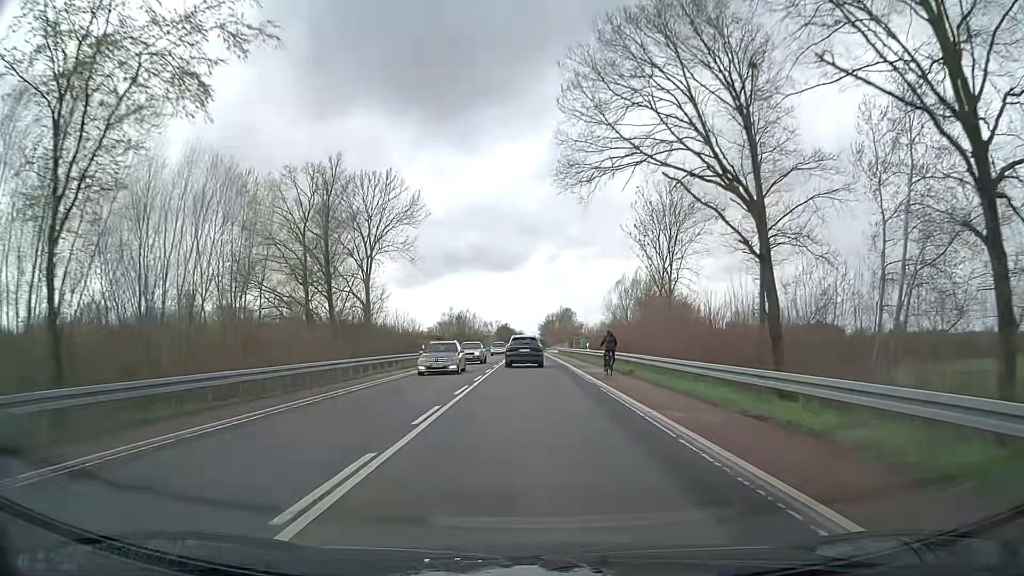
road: secondary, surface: asphalt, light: Day
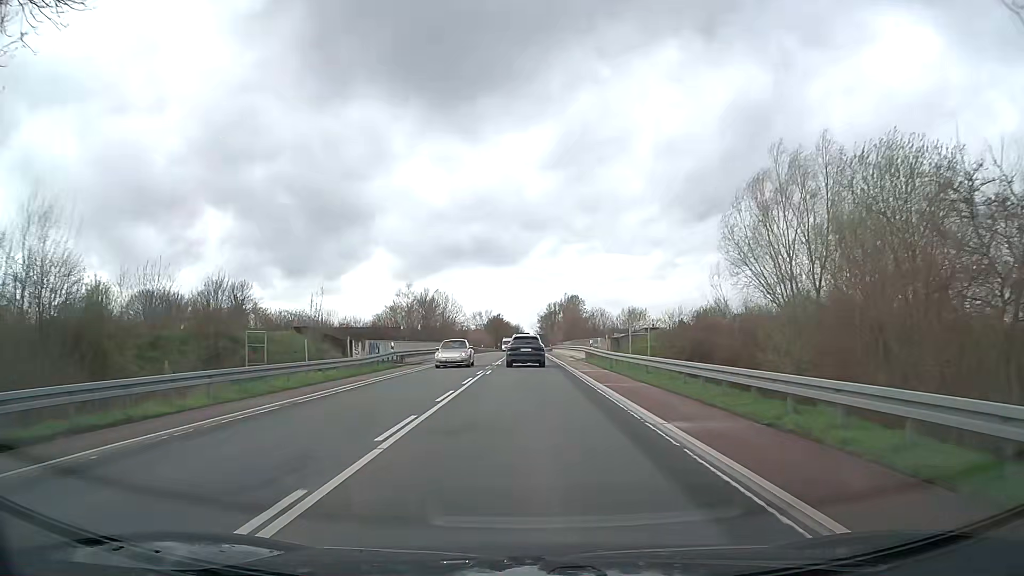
(-0.2, +52.4) m; 0°
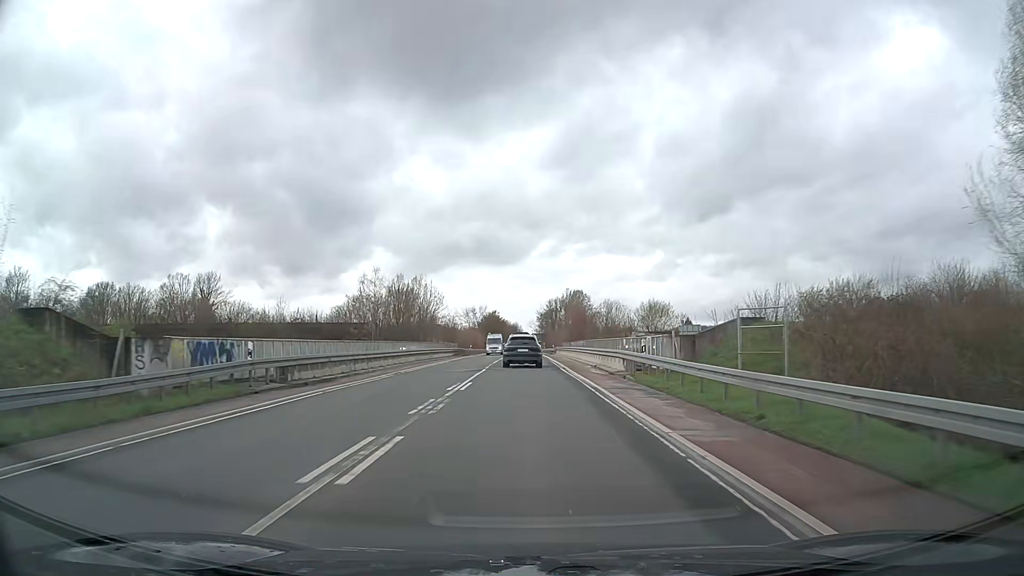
(-0.1, +21.2) m; 0°
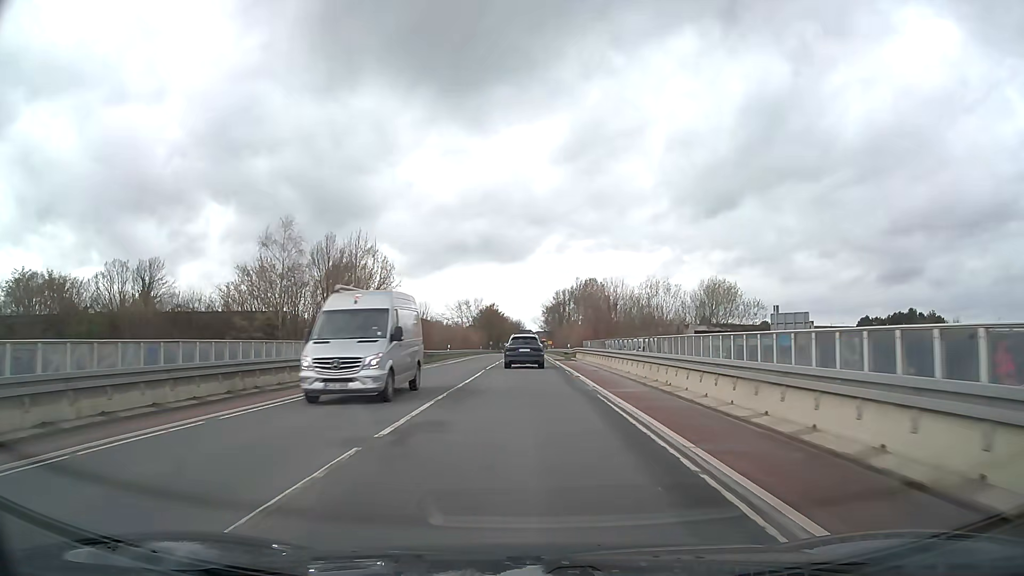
(-0.1, +31.9) m; 0°
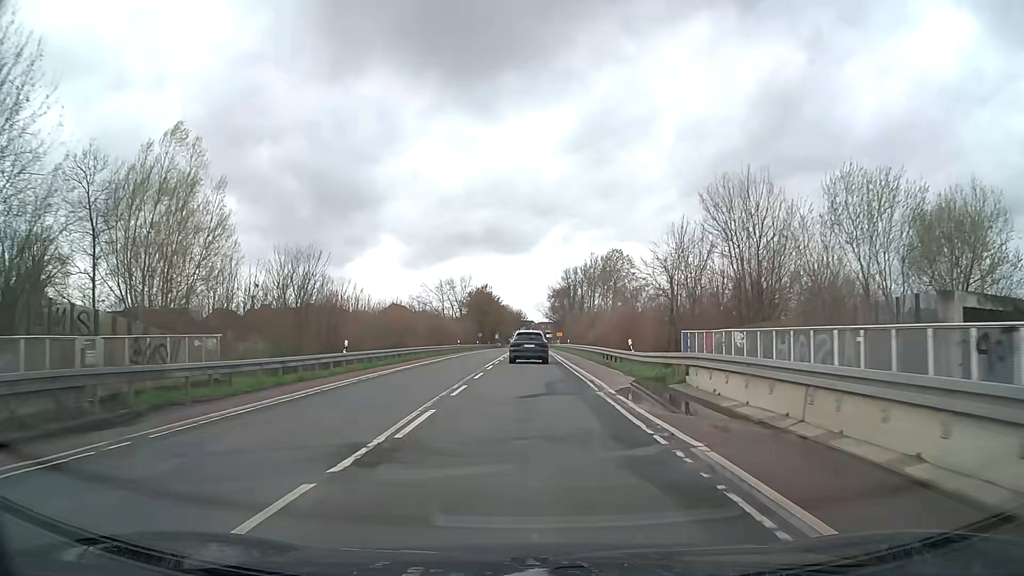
(-0.1, +40.6) m; 0°
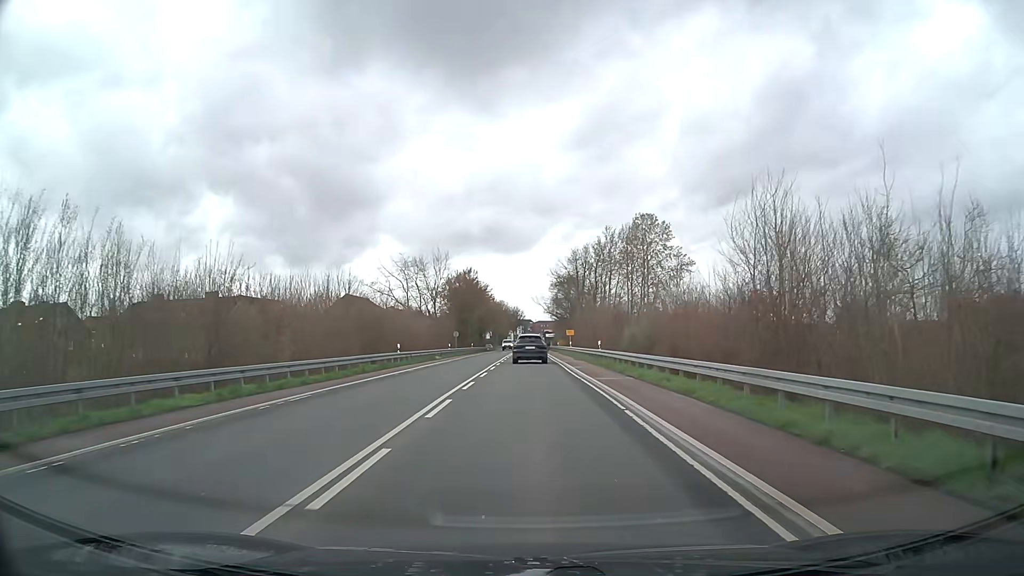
(+0.1, +34.9) m; 0°
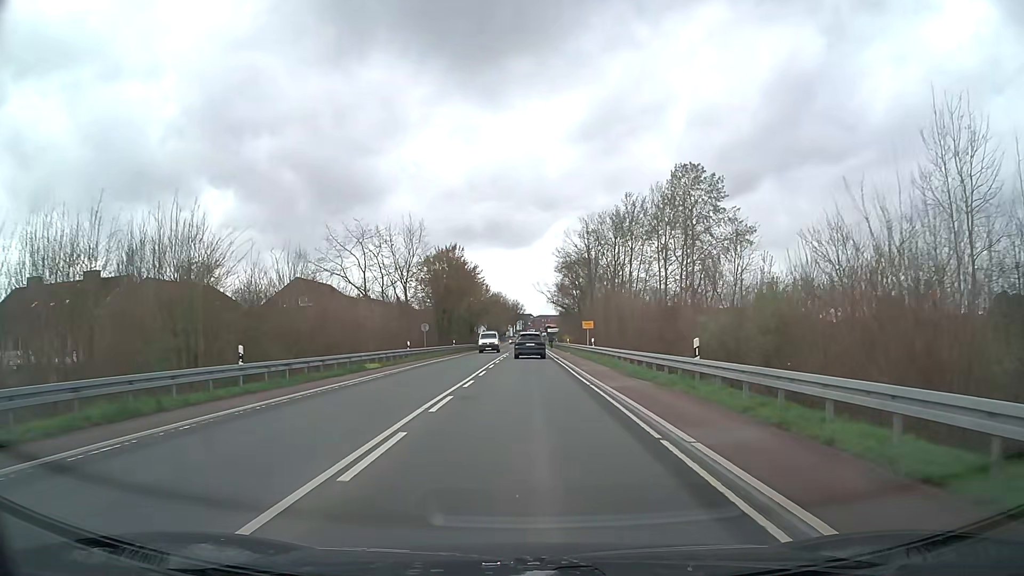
(0.0, +24.2) m; 0°
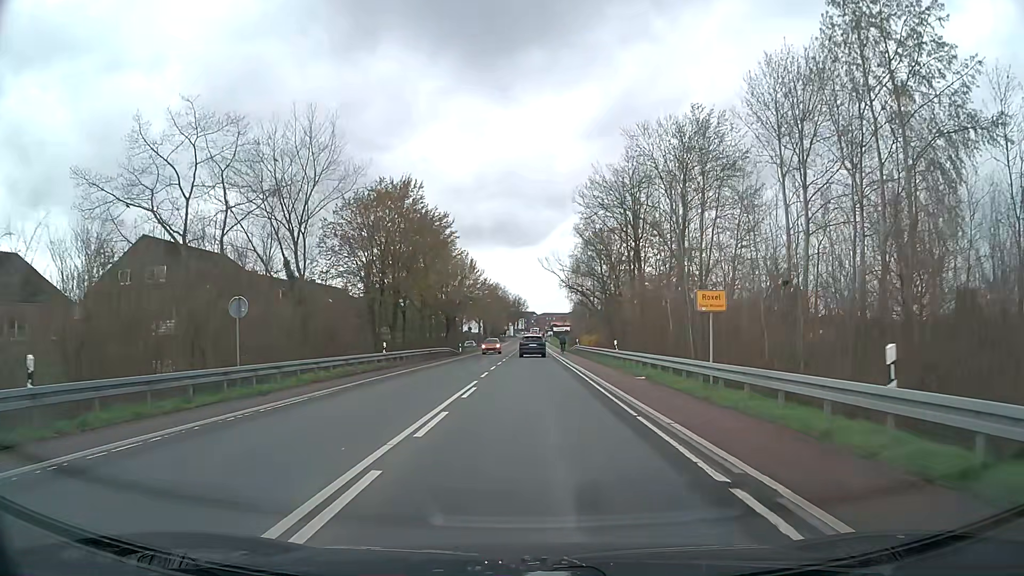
(-0.3, +37.6) m; 0°
